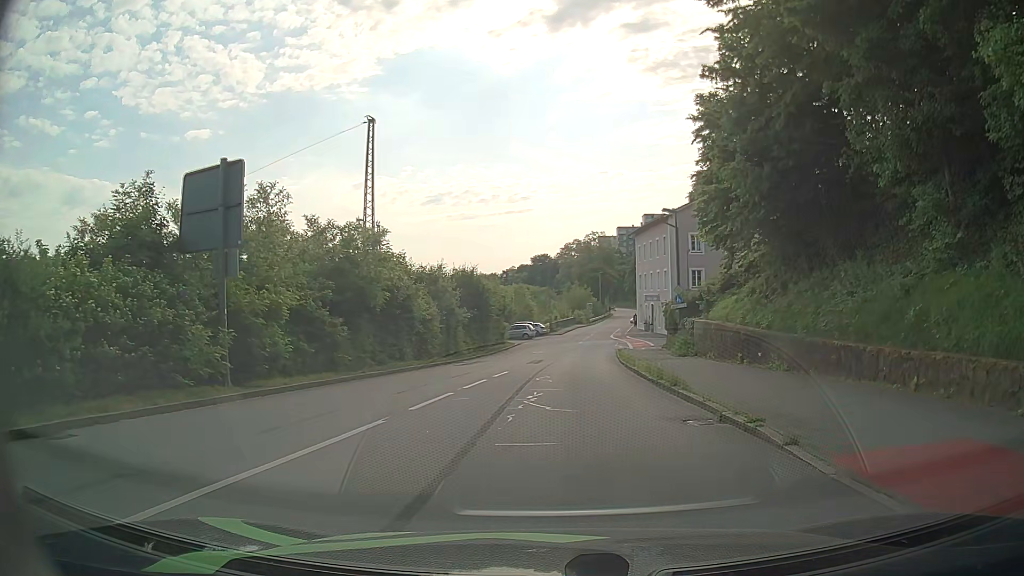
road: residential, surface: asphalt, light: Day
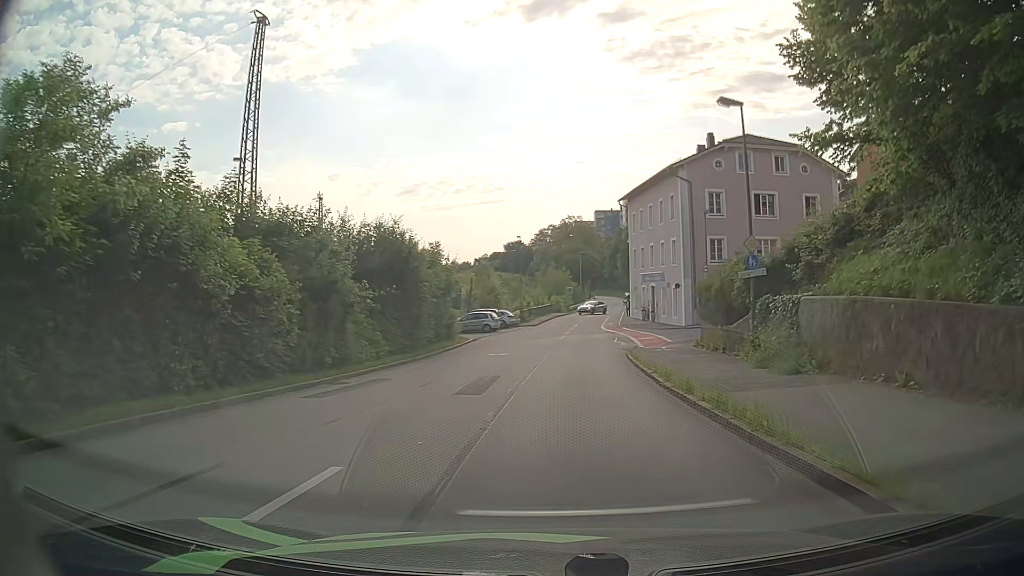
(+0.3, +17.1) m; +2°
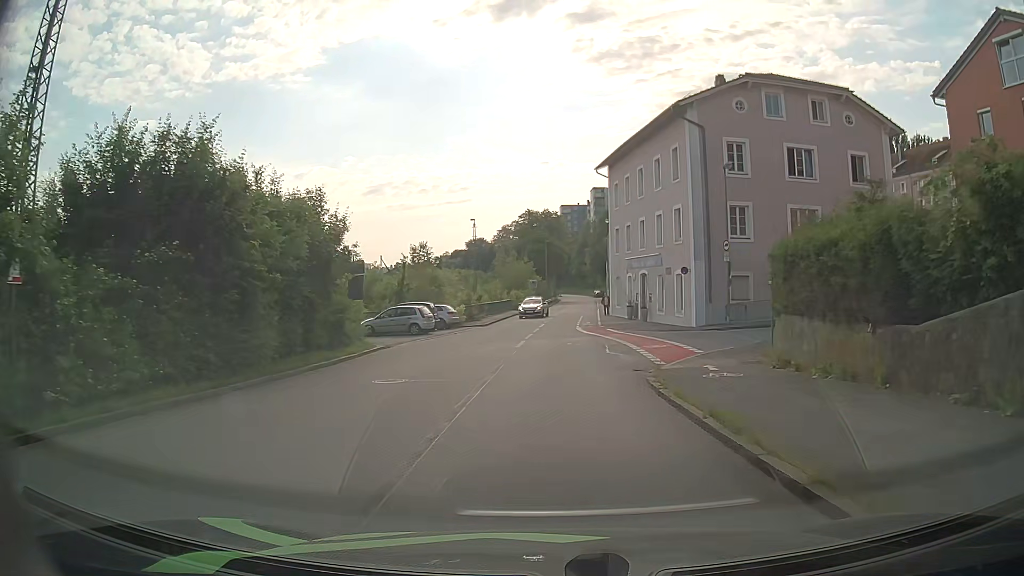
(+0.4, +14.4) m; +3°
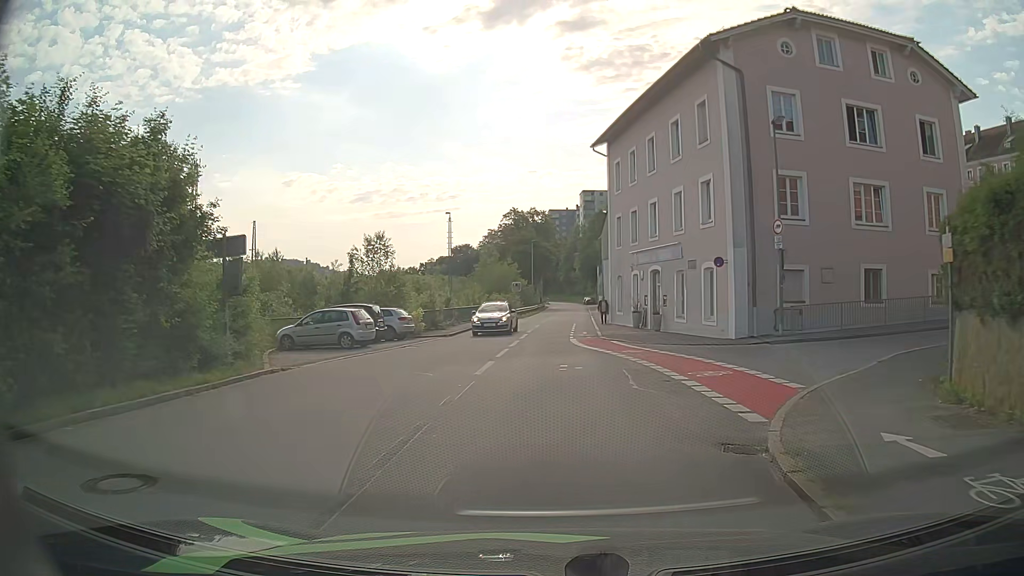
(0.0, +9.6) m; +1°
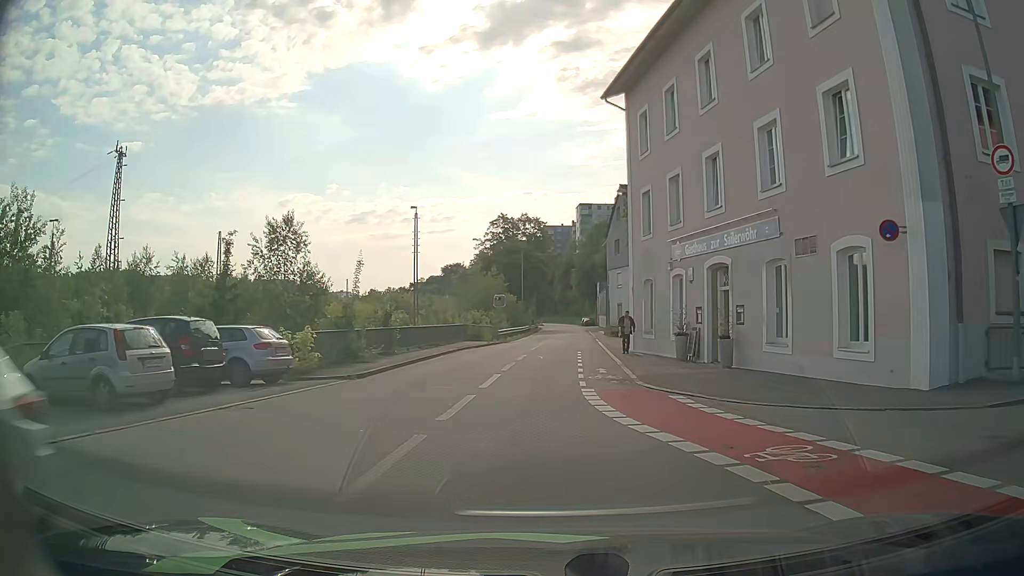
(+0.1, +14.0) m; +1°
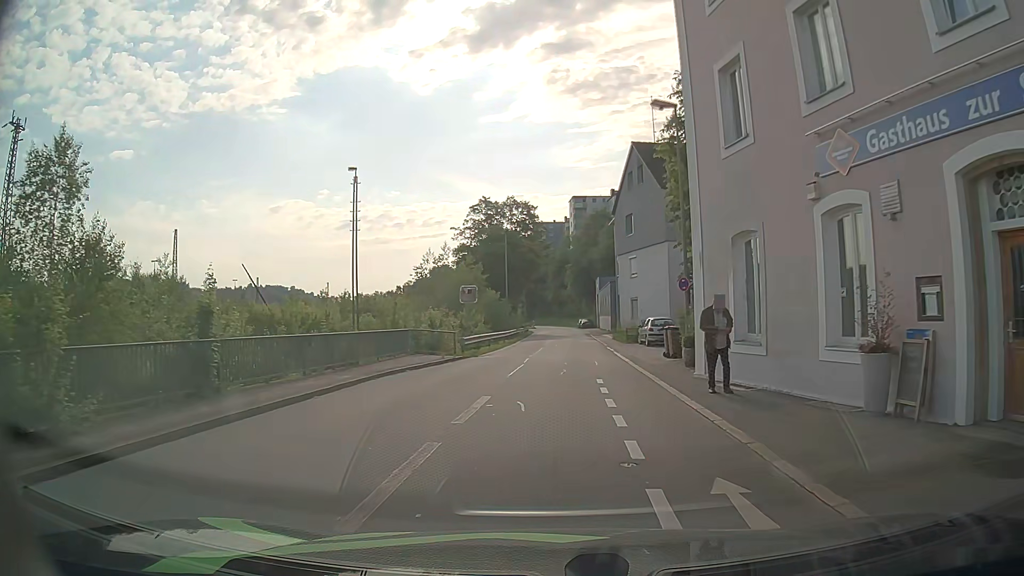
(-0.1, +14.3) m; 0°
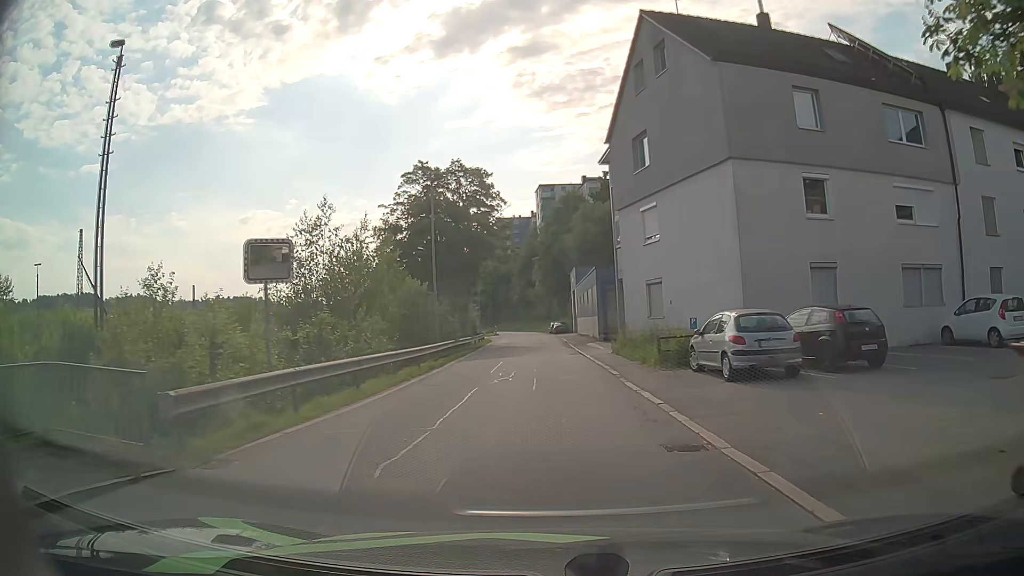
(+0.8, +19.9) m; +4°
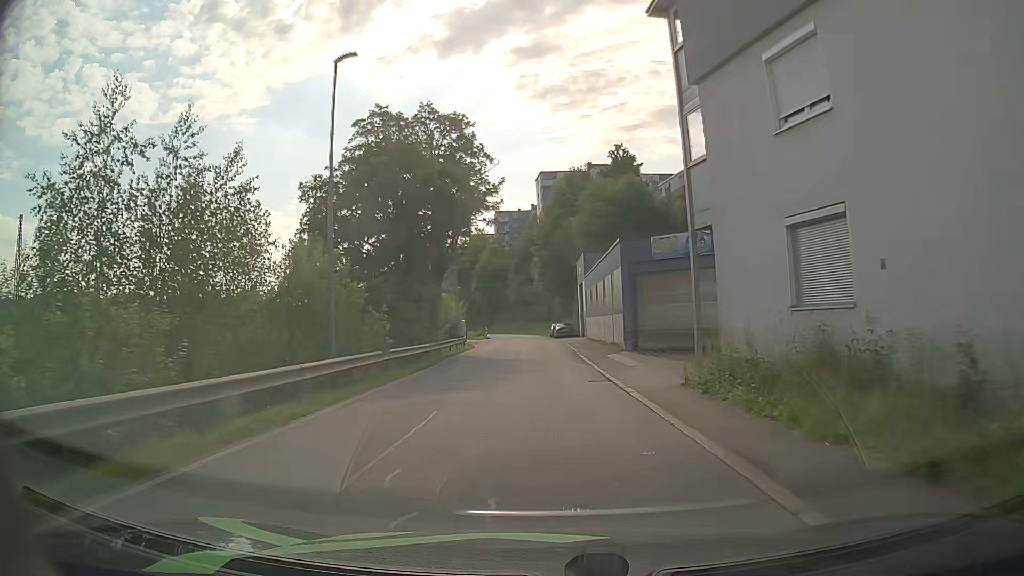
(-0.1, +15.3) m; -1°
(0, +10) (0, +20) (0, +30) (0, +40) (-1, +50) (-1, +60) (-1, +70) (-2, +80) (-3, +90) (-5, +100) m
